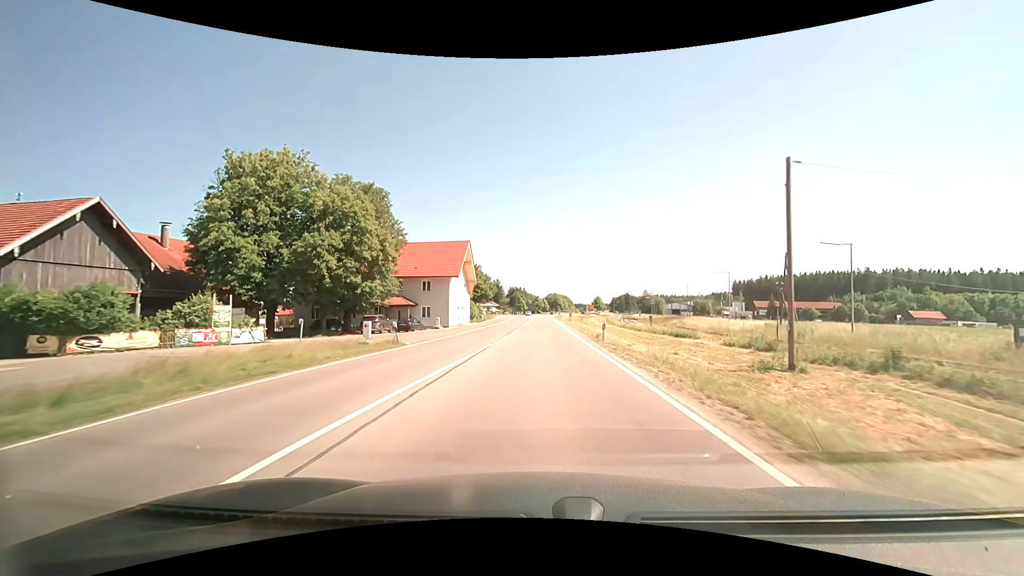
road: primary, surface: asphalt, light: Day
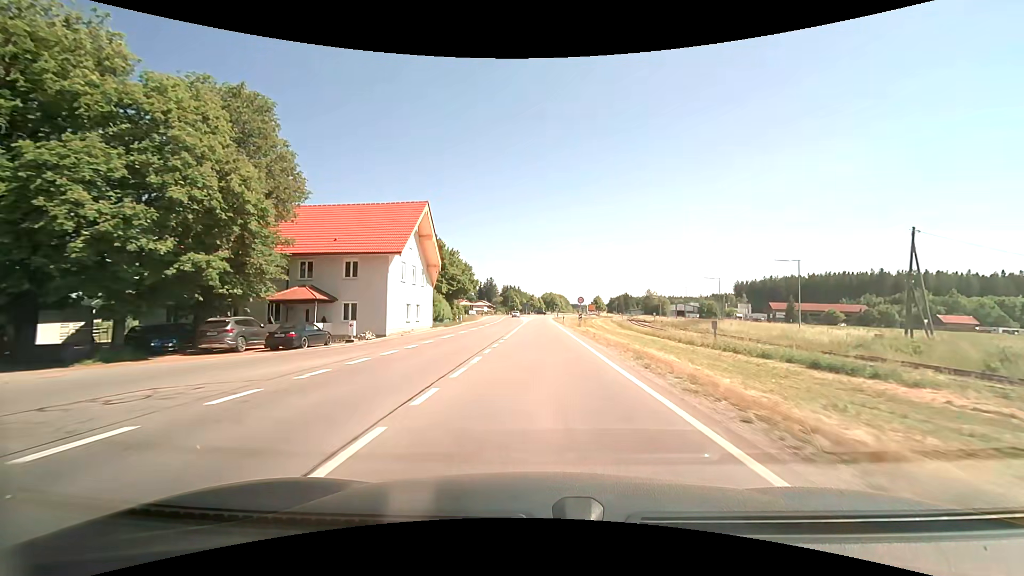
(-0.2, +21.0) m; 0°
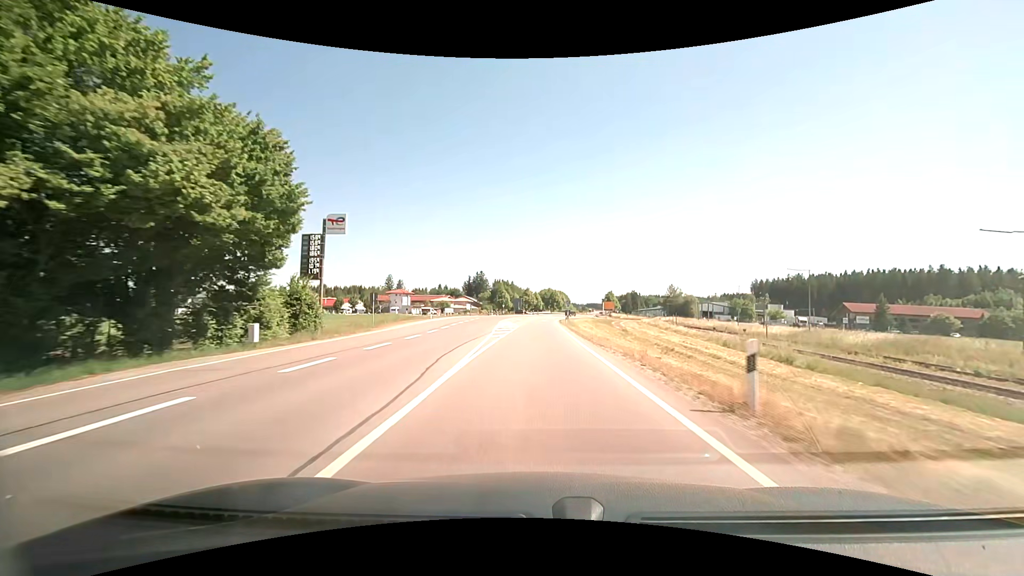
(+0.4, +52.8) m; +1°
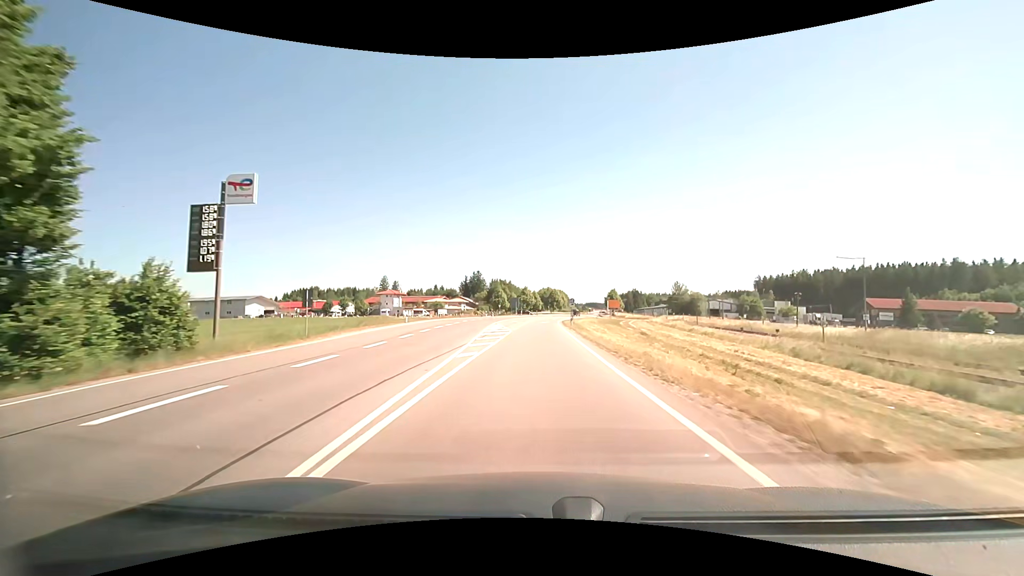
(-0.1, +10.6) m; -2°
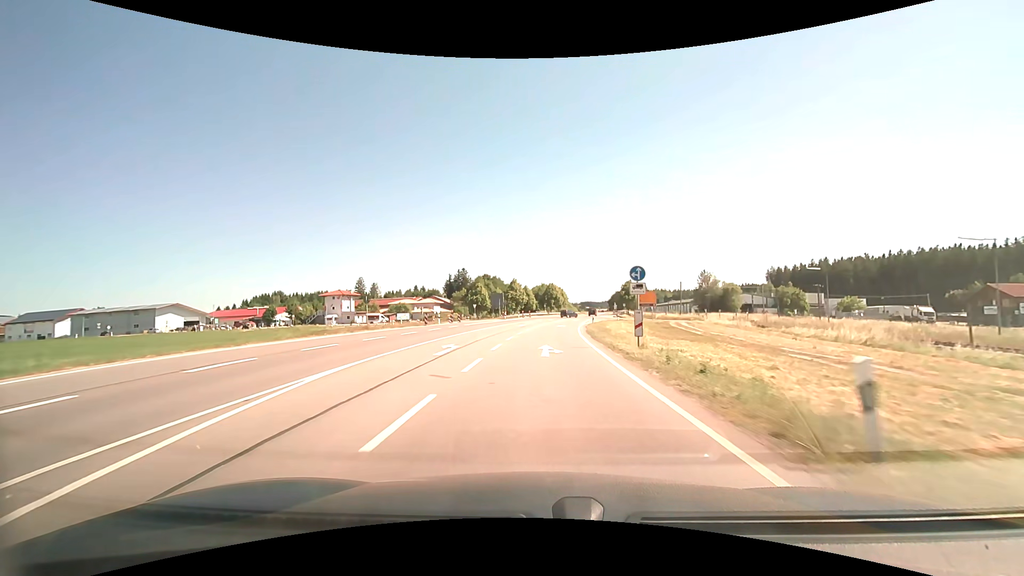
(+0.3, +42.7) m; 0°
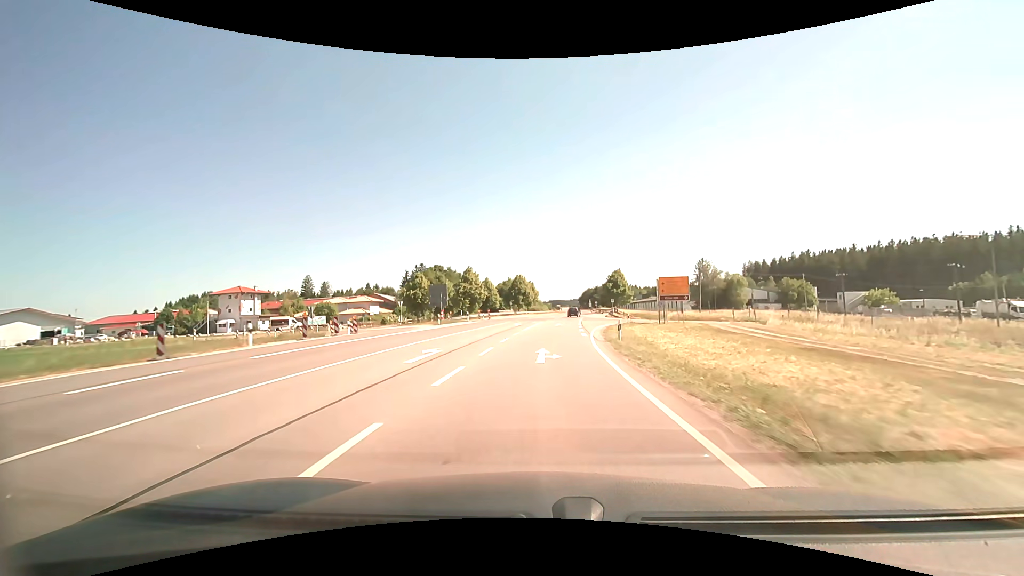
(+0.9, +31.9) m; +3°
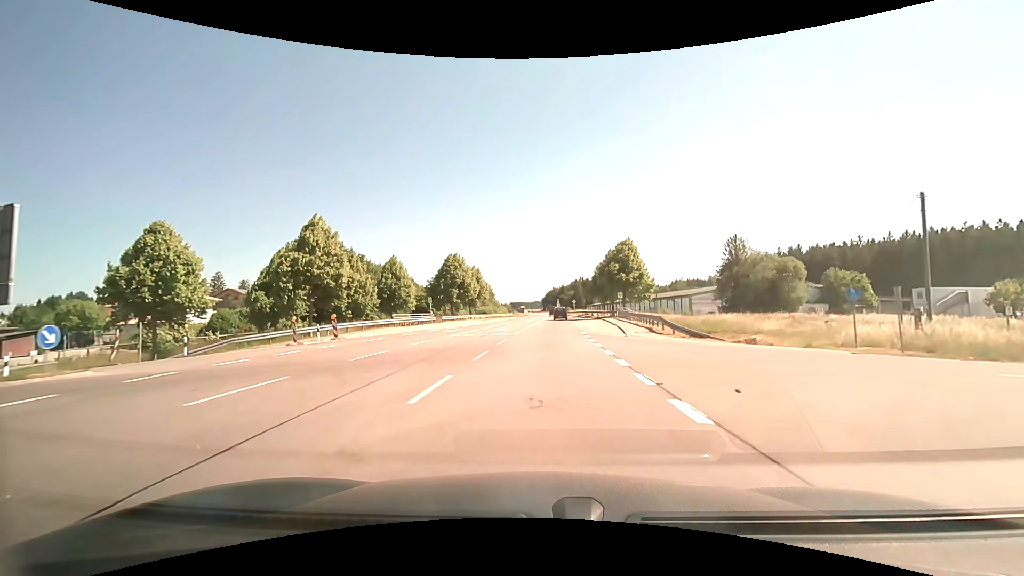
(+2.5, +50.1) m; +5°
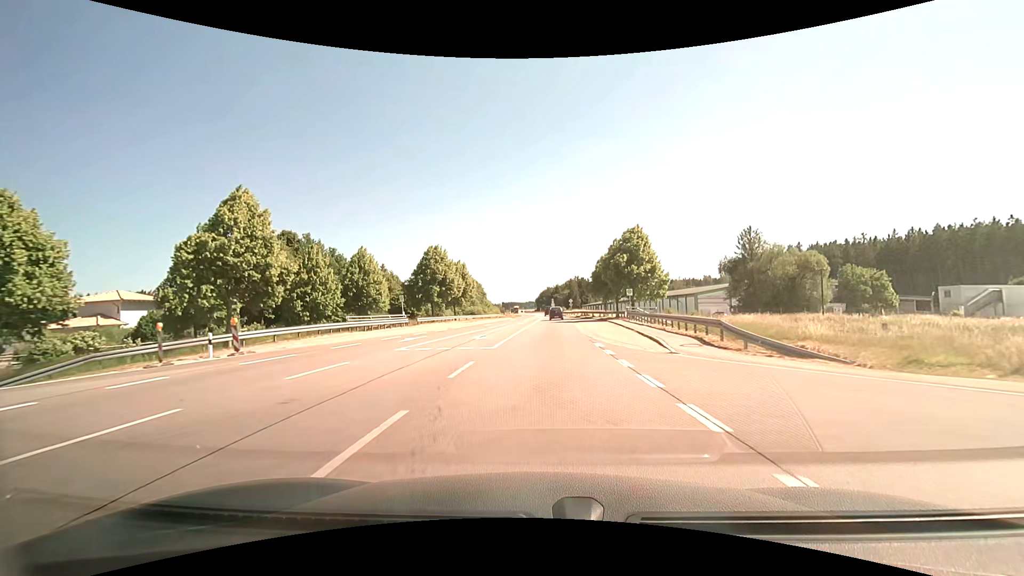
(0.0, +9.4) m; 0°
(0, +10) (0, +20) (0, +30) (0, +40) (+1, +50) (+1, +60) (+2, +70) (+2, +80) (+3, +90) (+3, +100) m
